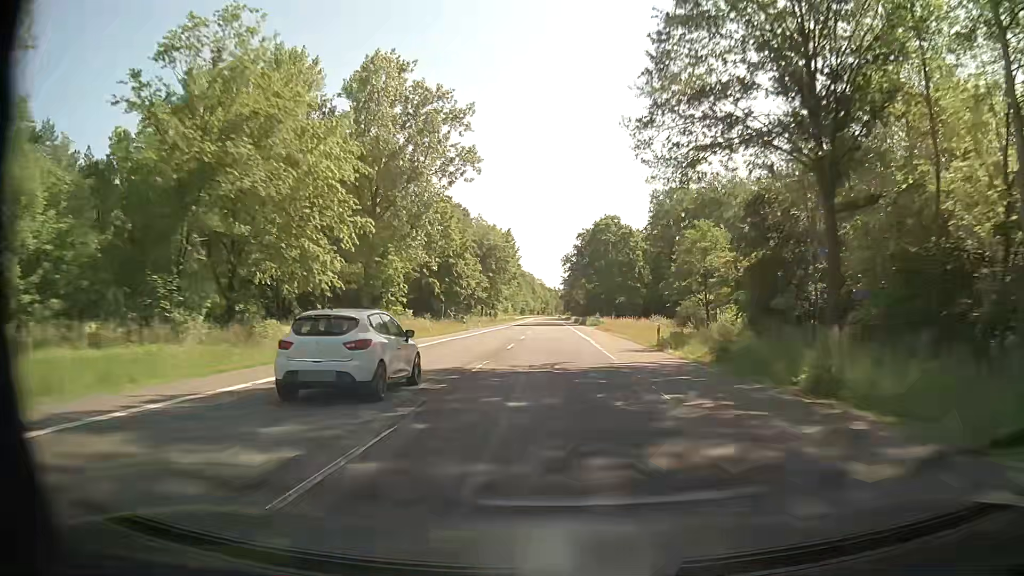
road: secondary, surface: asphalt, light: Day
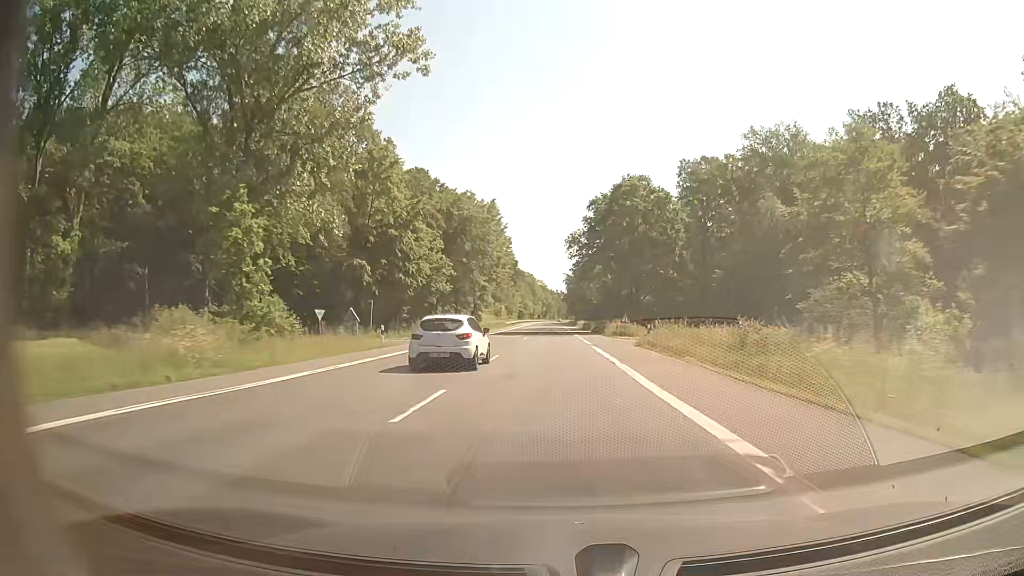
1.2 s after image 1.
(-0.1, +31.6) m; 0°
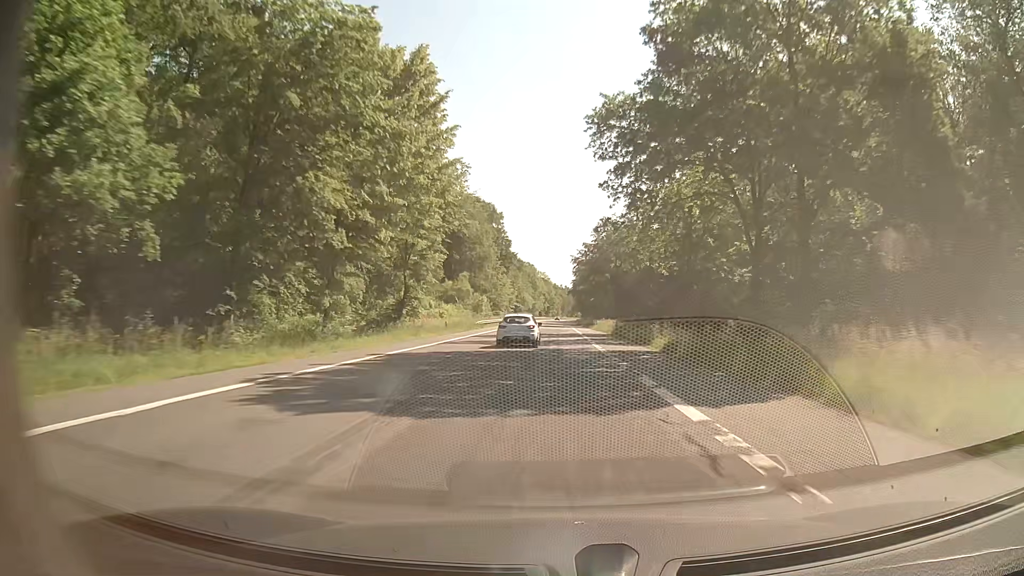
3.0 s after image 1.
(0.0, +47.4) m; 0°
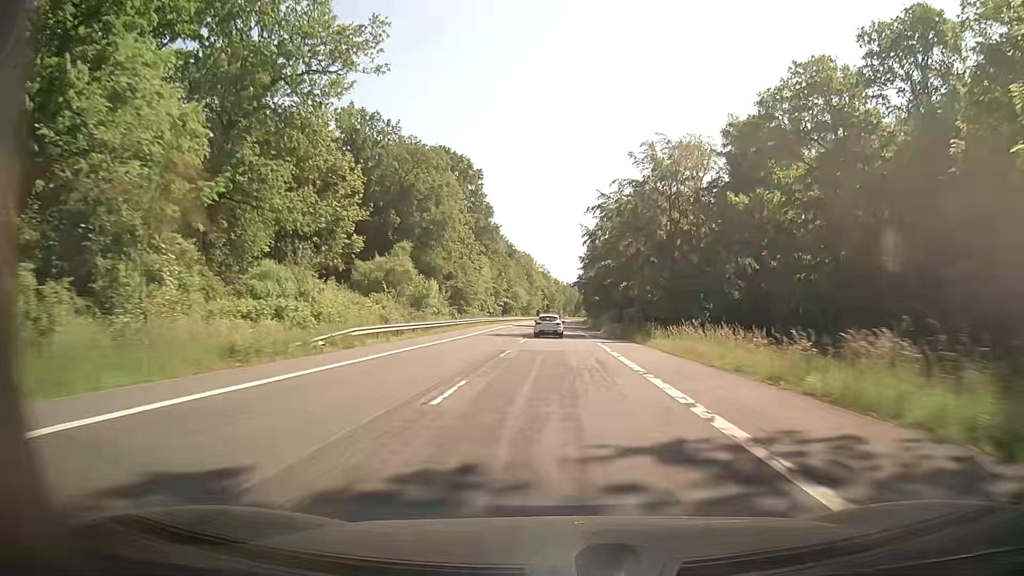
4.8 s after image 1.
(-0.2, +47.4) m; -1°
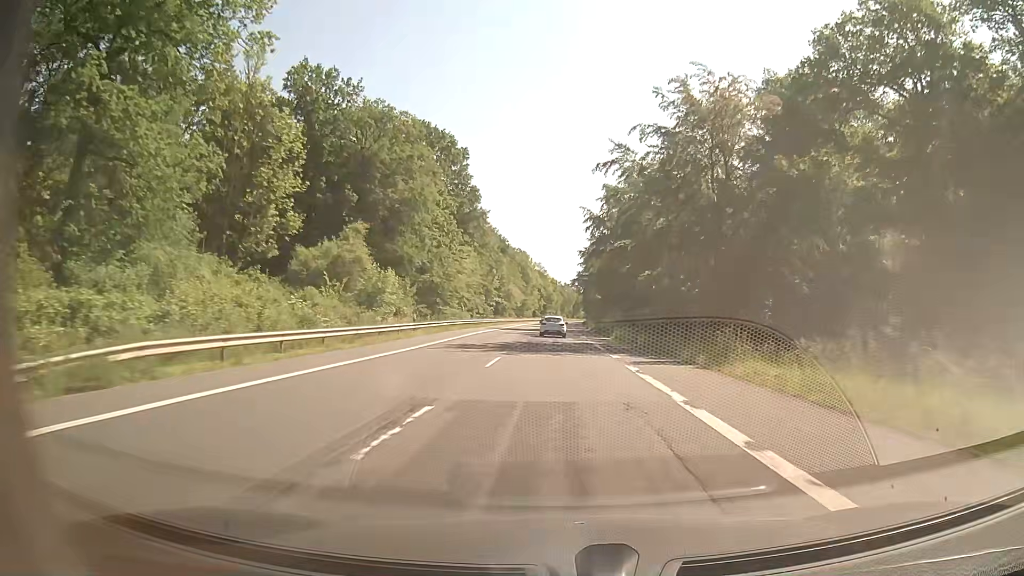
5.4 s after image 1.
(+0.2, +15.8) m; +1°
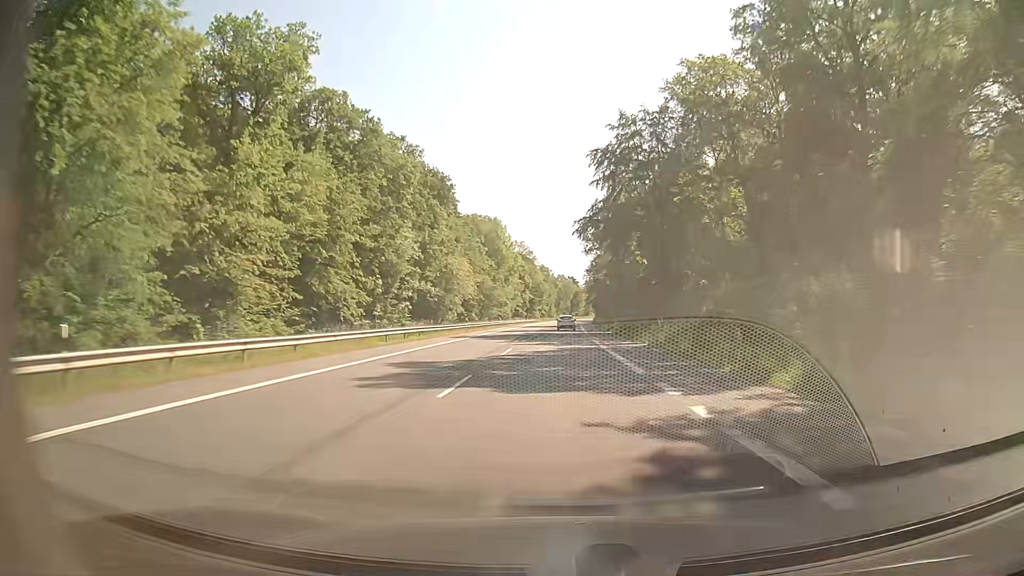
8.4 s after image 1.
(+0.3, +79.0) m; 0°
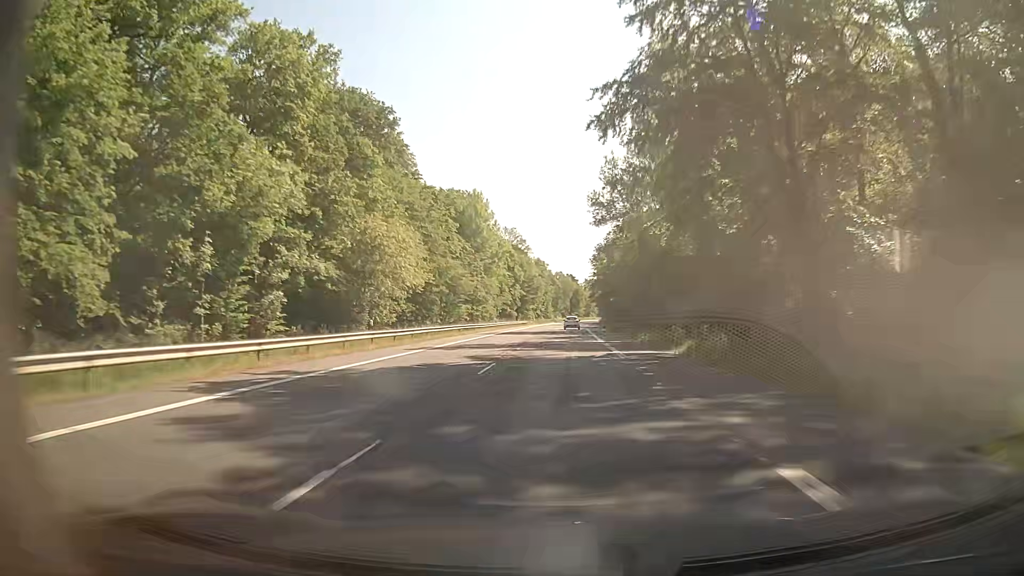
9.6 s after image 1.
(+0.2, +31.6) m; 0°
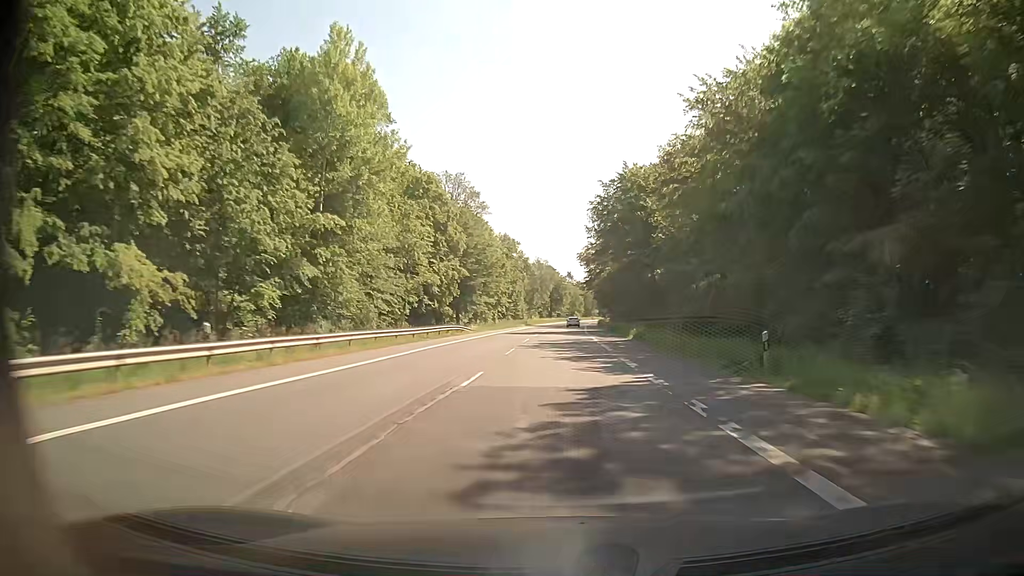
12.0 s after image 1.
(+1.1, +63.1) m; +1°
(0, +10) (0, +20) (+1, +30) (+1, +40) (+1, +50) (+1, +60) (+2, +70) (+2, +80) (+3, +90) (+3, +100) m
